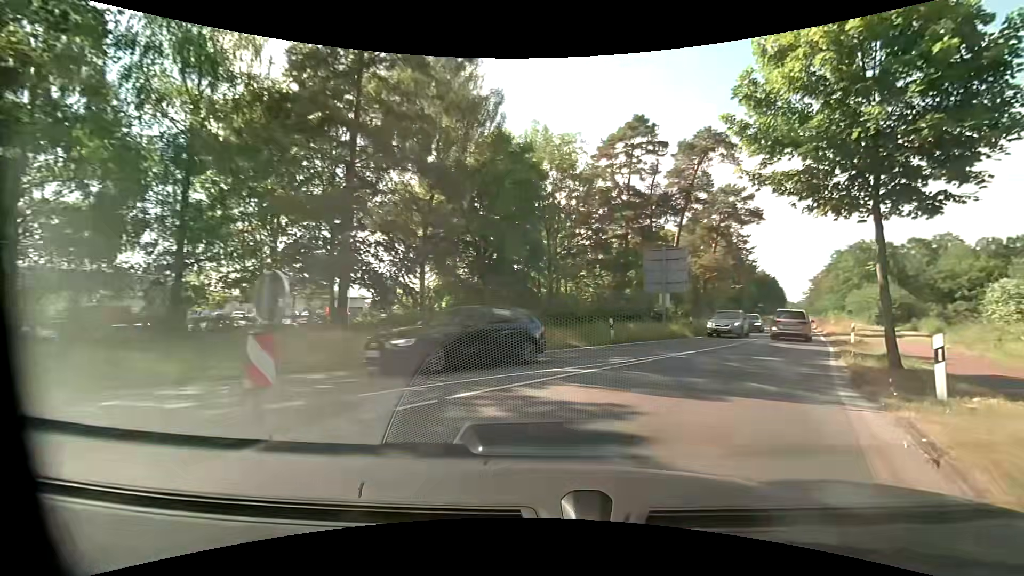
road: tertiary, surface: asphalt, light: Day
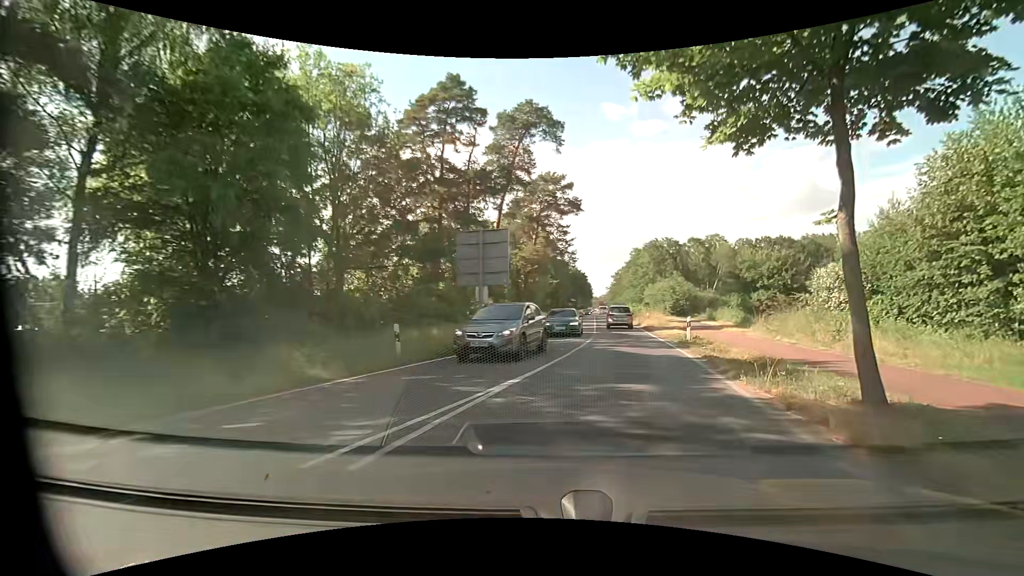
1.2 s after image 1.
(+1.6, +7.9) m; +21°
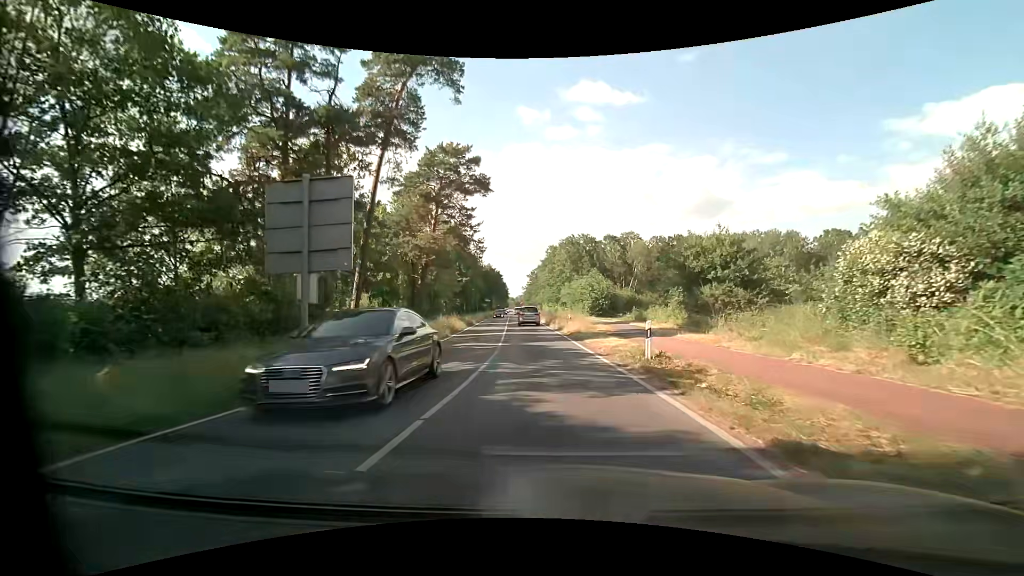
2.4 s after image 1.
(+1.2, +9.9) m; +10°
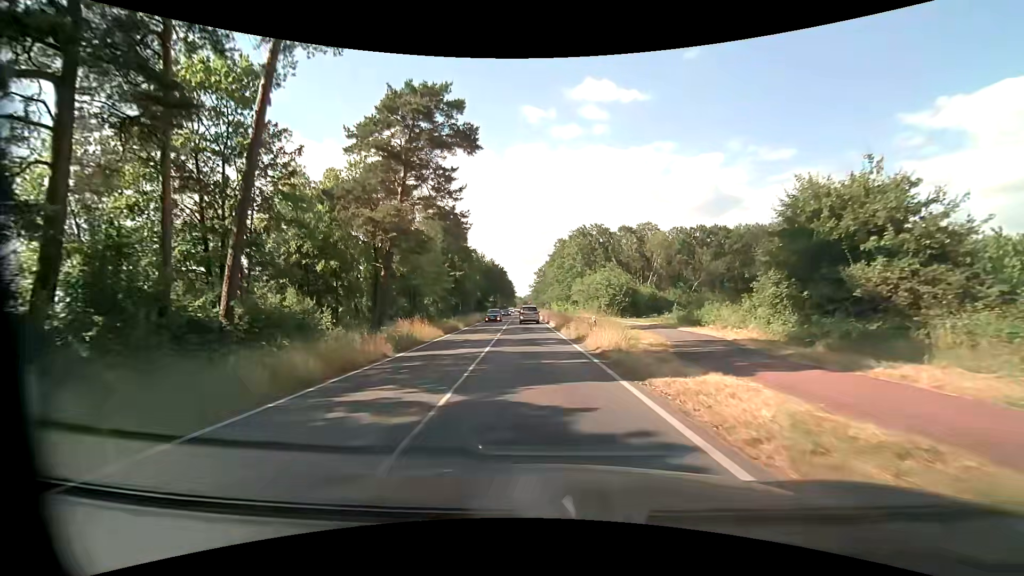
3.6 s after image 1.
(-0.1, +12.3) m; -1°
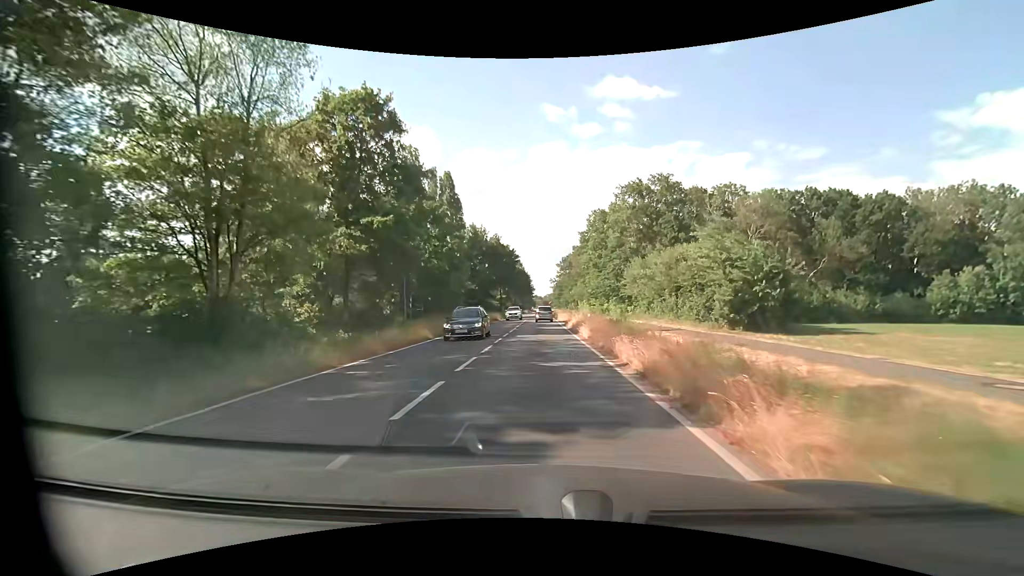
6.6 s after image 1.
(-1.4, +37.8) m; -2°
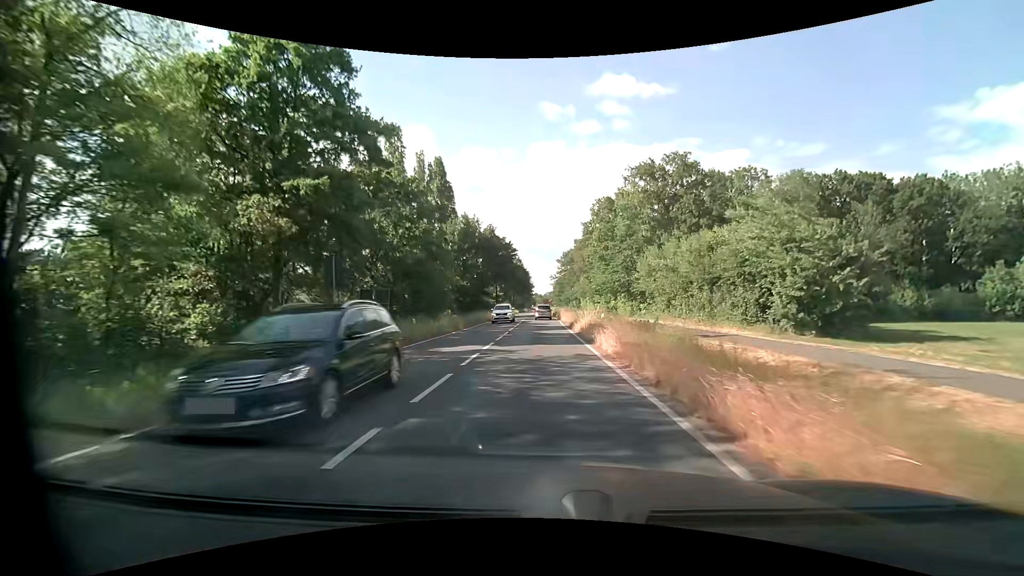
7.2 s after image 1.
(0.0, +7.9) m; 0°
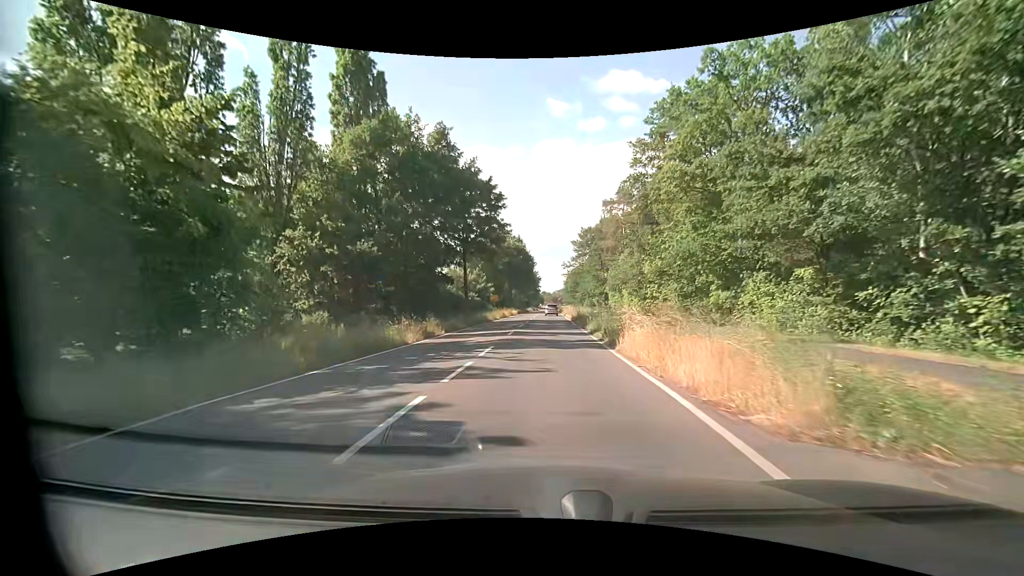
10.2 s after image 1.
(-0.3, +39.1) m; -1°
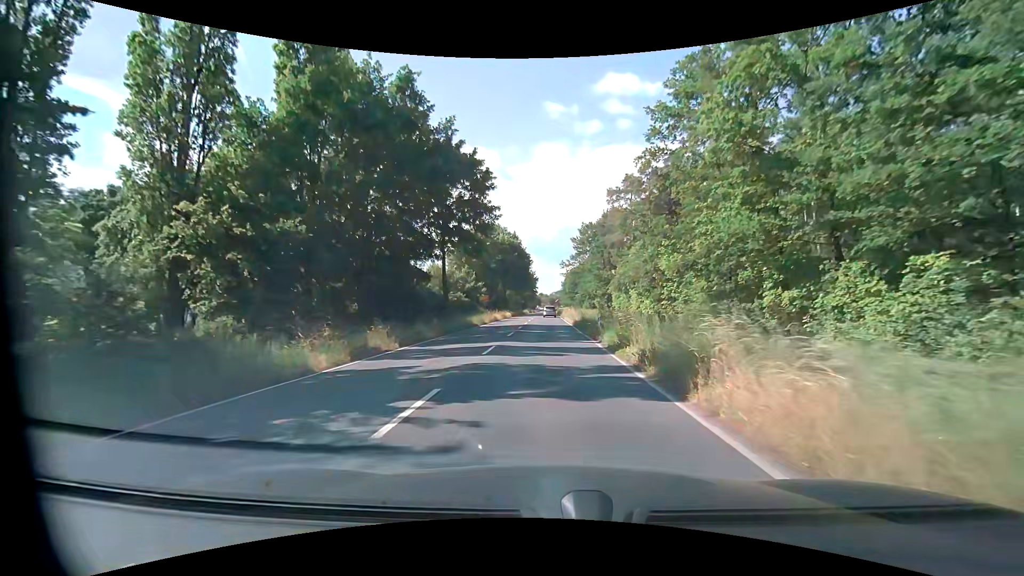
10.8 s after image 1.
(0.0, +8.0) m; 0°
(0, +10) (0, +20) (0, +30) (+1, +40) (+1, +50) (+1, +60) (+1, +70) (+1, +80) (+1, +90) (+1, +100) m
